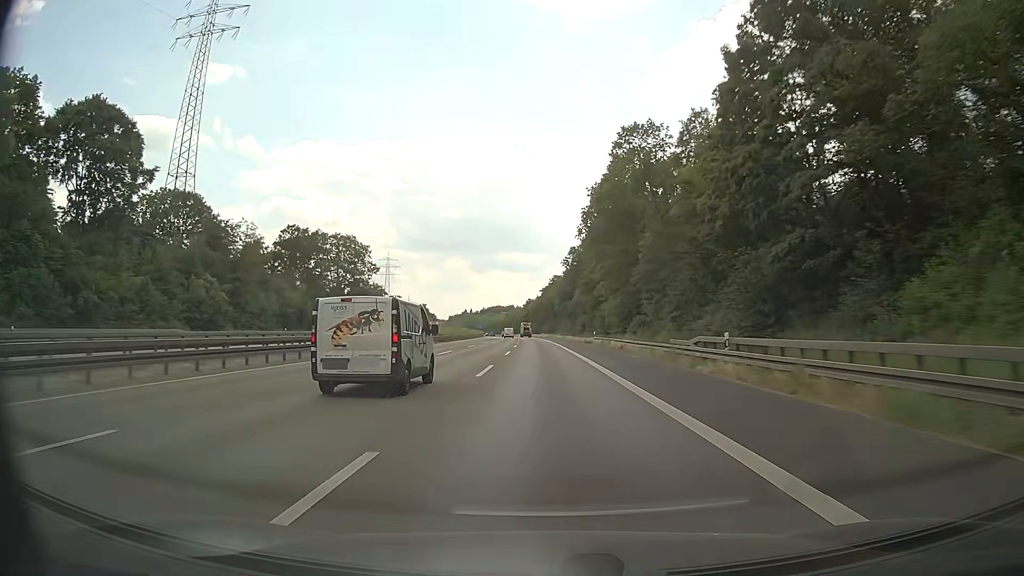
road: motorway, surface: asphalt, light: Day
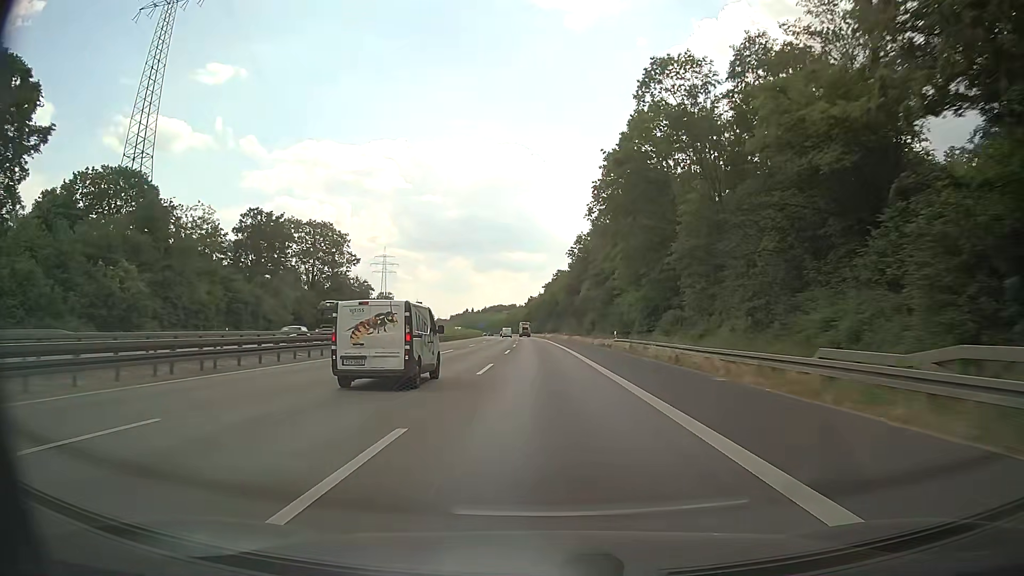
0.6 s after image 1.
(0.0, +16.7) m; 0°
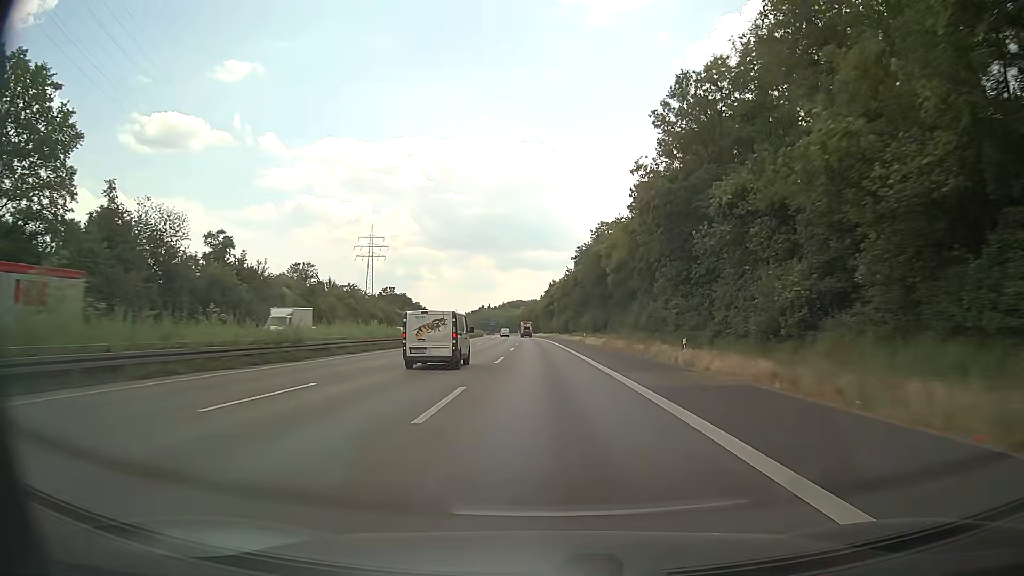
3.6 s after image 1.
(-1.3, +83.3) m; -2°
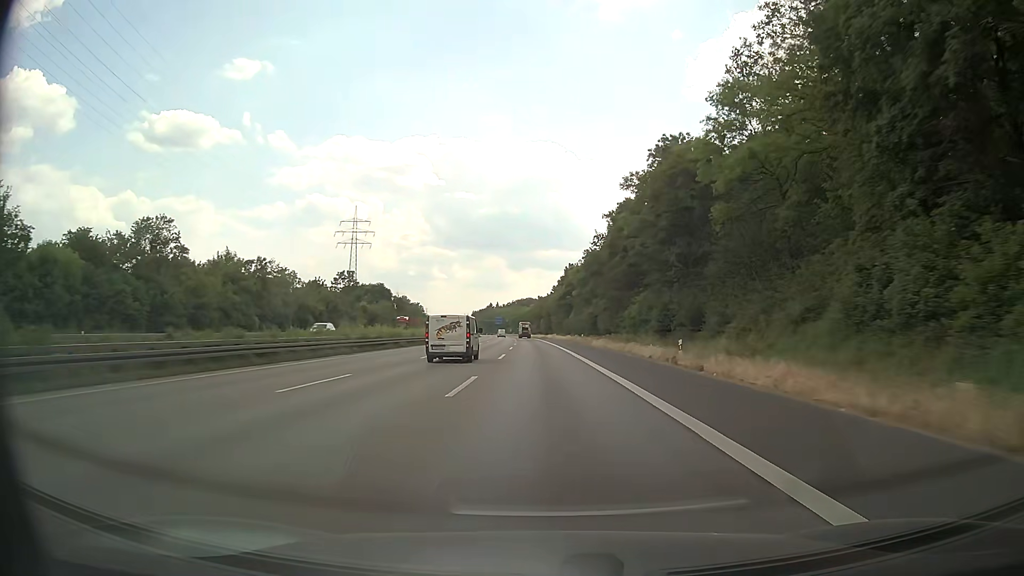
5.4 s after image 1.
(-0.2, +50.0) m; -1°
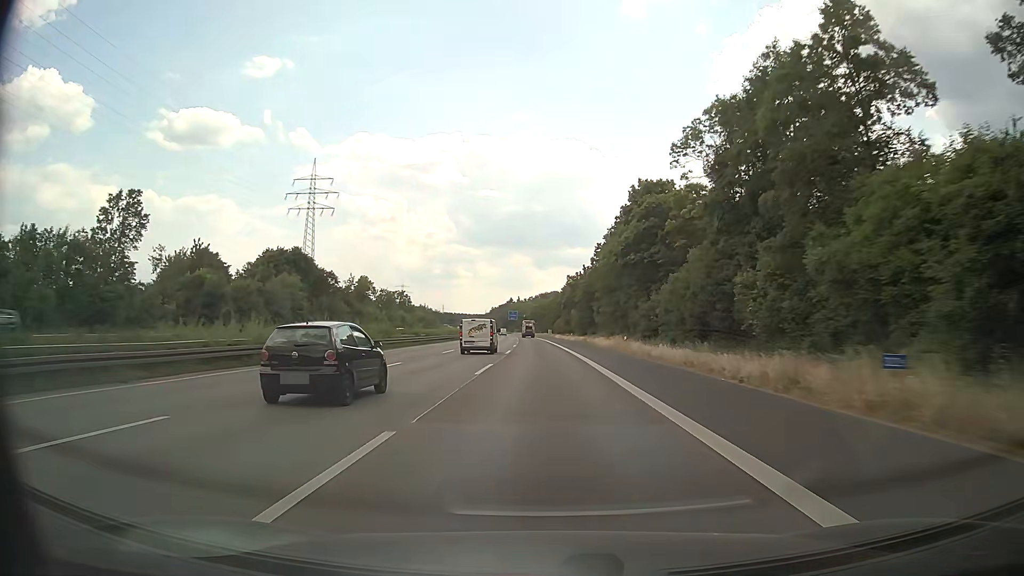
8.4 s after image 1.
(-1.2, +83.3) m; -2°
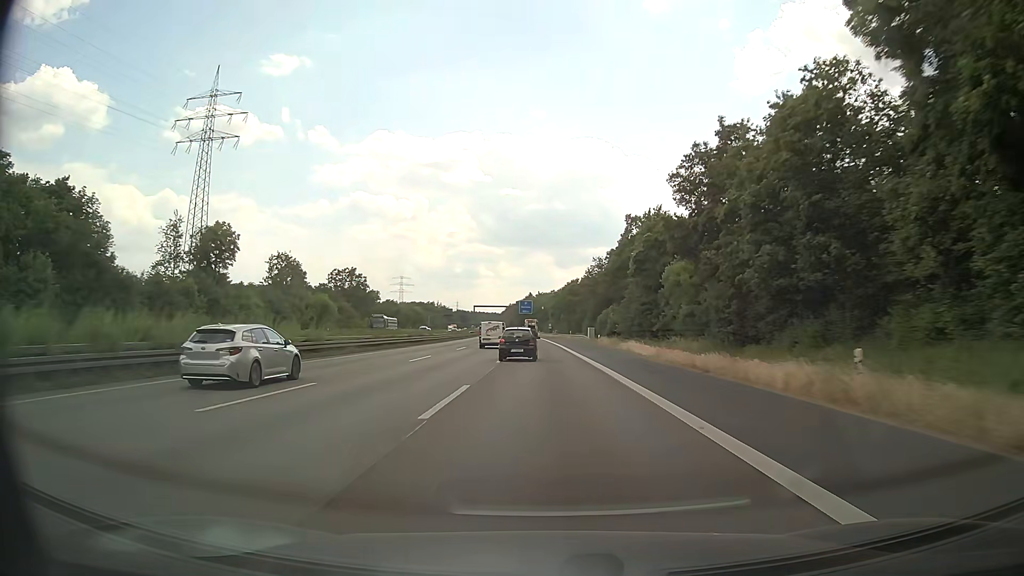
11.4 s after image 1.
(-1.4, +83.3) m; -2°
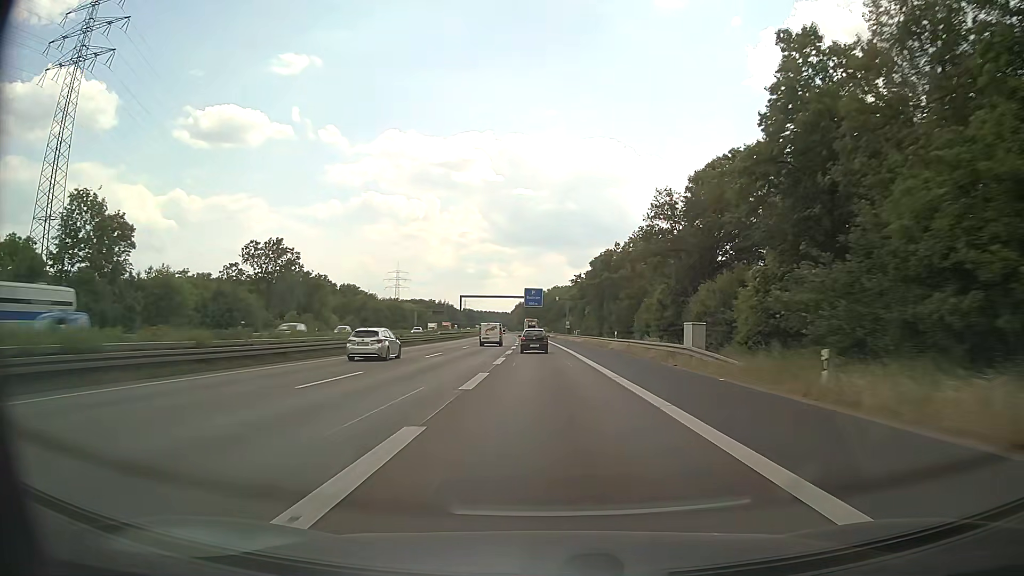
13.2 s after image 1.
(-0.4, +50.0) m; -1°
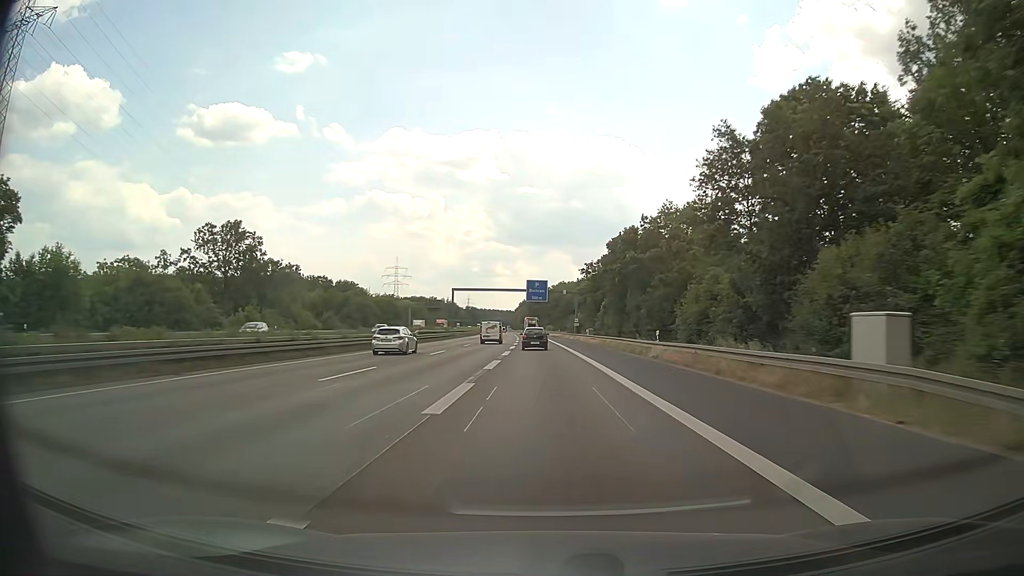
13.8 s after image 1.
(-0.1, +16.7) m; 0°
(0, +10) (0, +20) (0, +30) (0, +40) (0, +50) (-1, +60) (-1, +70) (-1, +80) (-2, +90) (-2, +100) m
